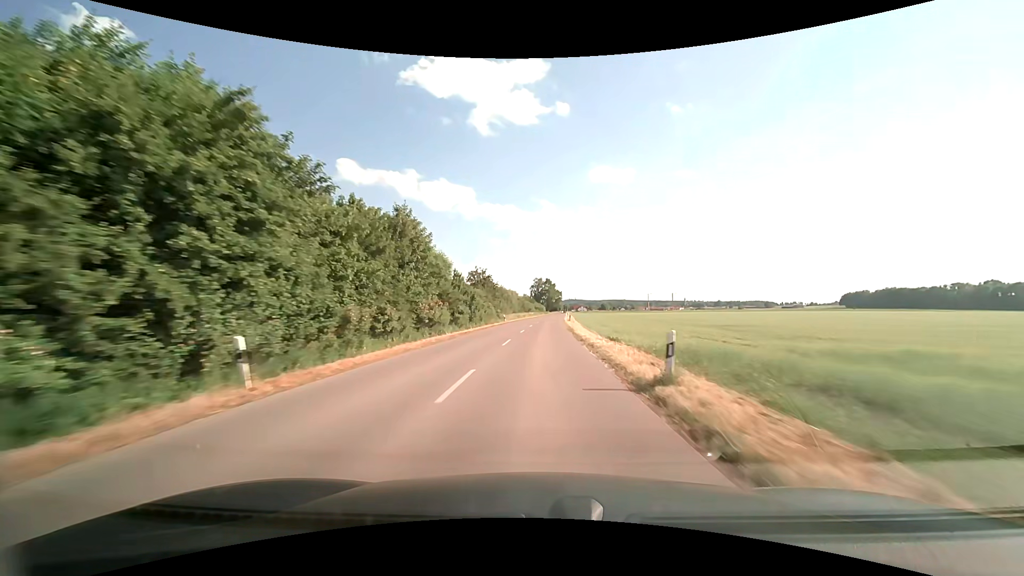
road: tertiary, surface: asphalt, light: Day
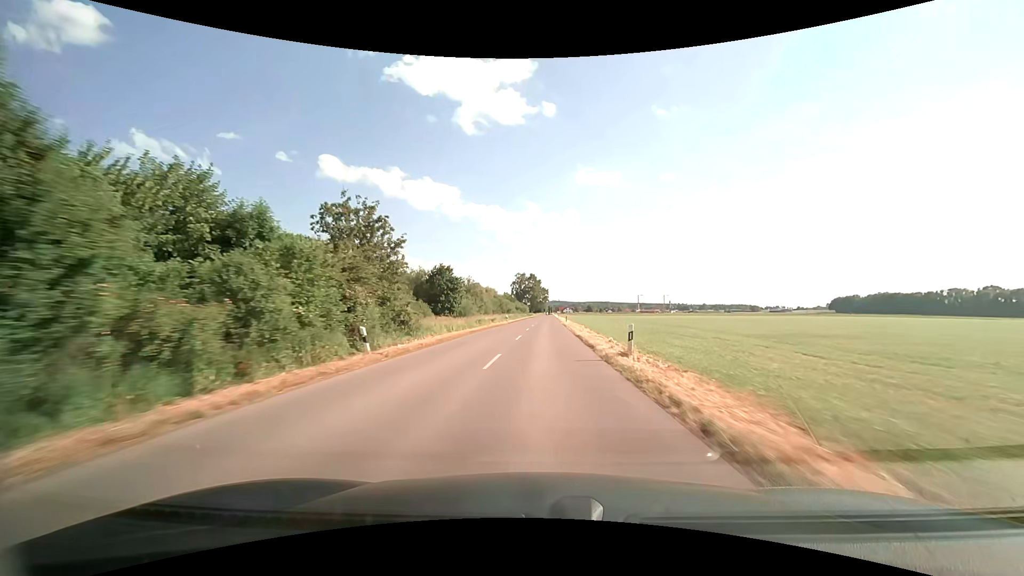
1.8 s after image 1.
(+0.6, +43.9) m; +2°
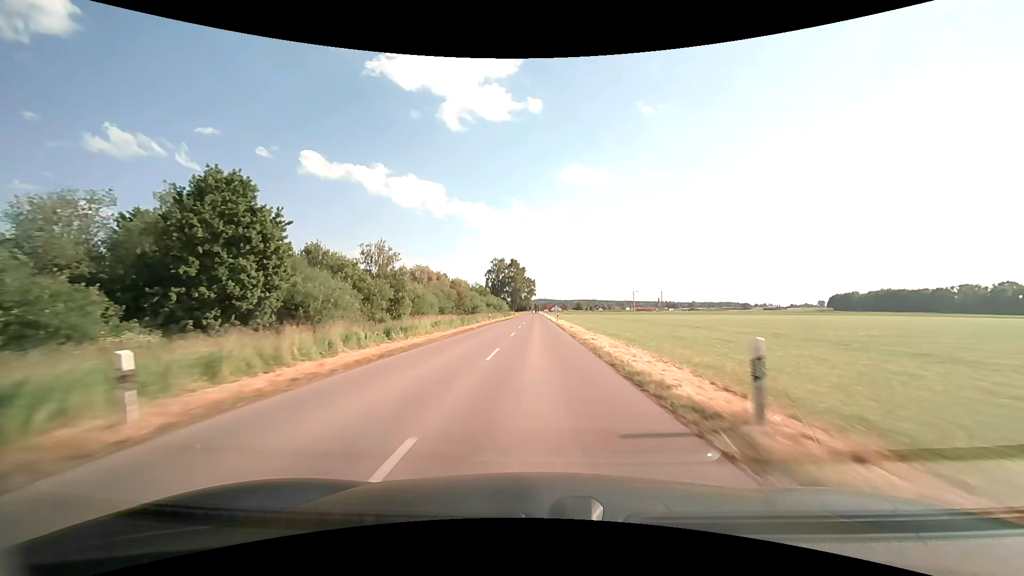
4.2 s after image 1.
(+1.1, +58.4) m; +2°
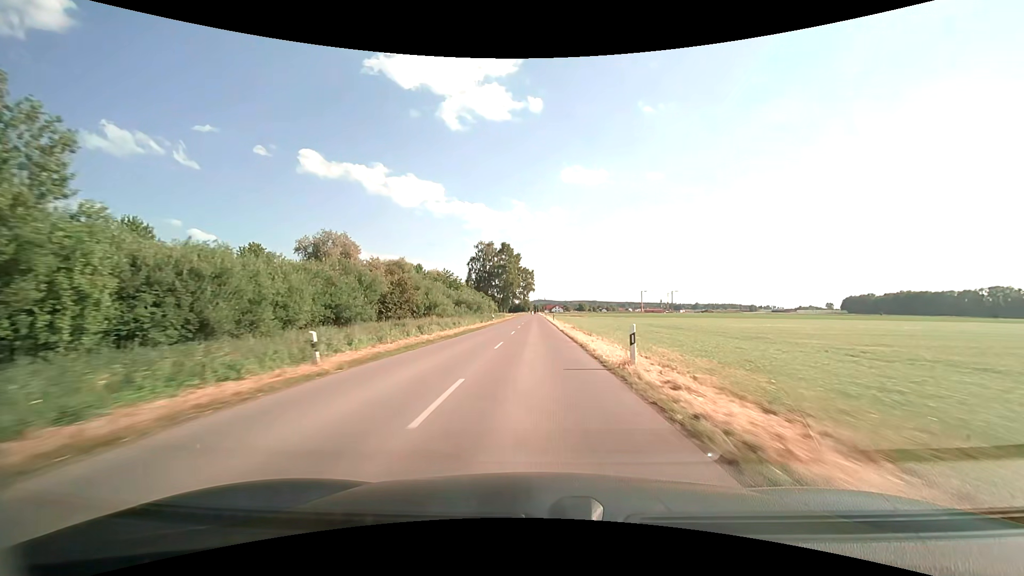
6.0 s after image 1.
(0.0, +43.8) m; 0°
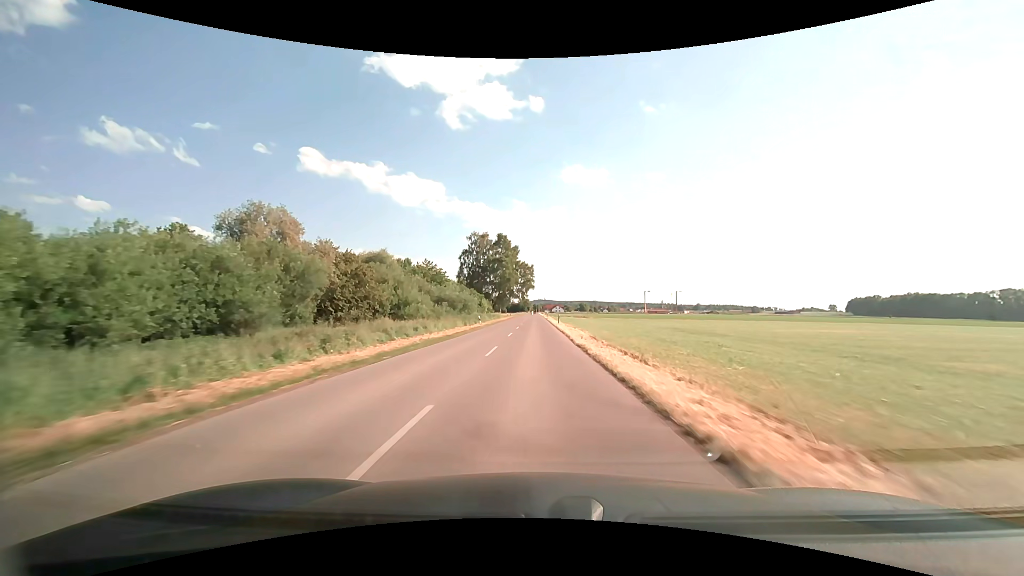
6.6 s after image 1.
(0.0, +14.6) m; 0°
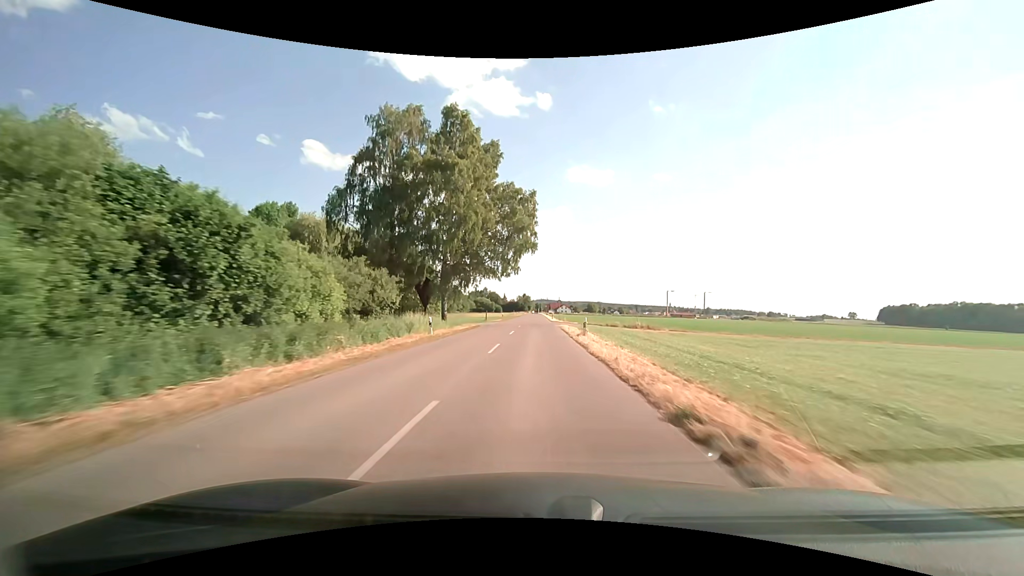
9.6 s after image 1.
(-0.2, +72.2) m; 0°
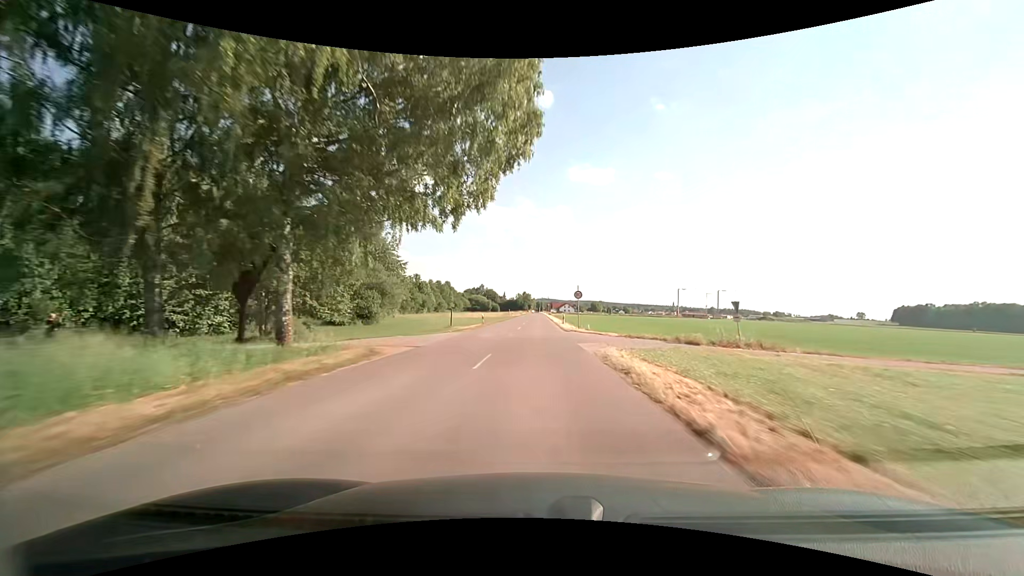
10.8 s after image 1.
(0.0, +28.2) m; 0°
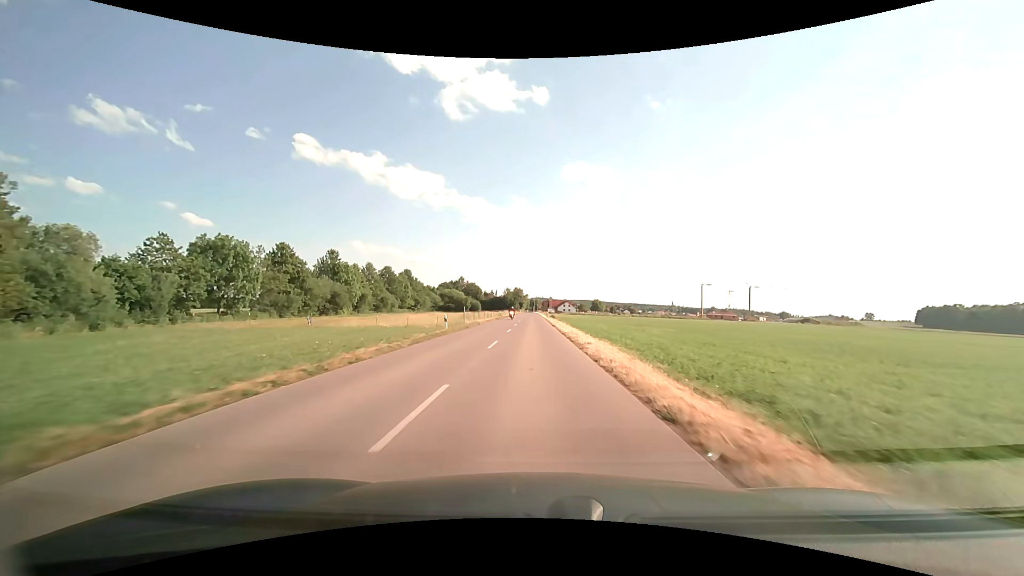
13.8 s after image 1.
(+0.3, +66.6) m; +1°
(0, +10) (0, +20) (0, +30) (0, +40) (0, +50) (0, +60) (0, +70) (0, +80) (0, +90) (-1, +100) m
